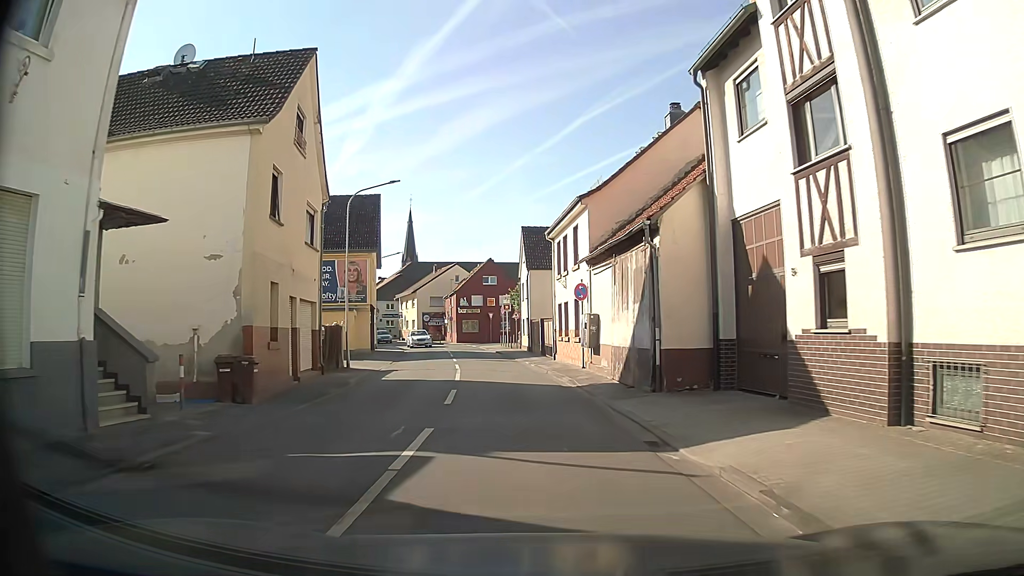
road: tertiary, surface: asphalt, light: Day
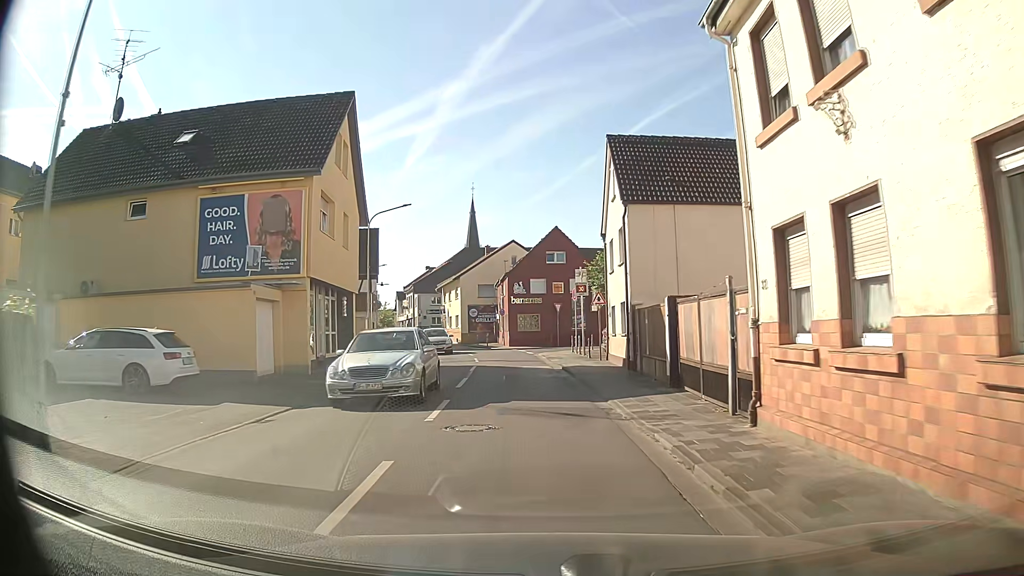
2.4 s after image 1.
(-1.1, +21.0) m; -6°
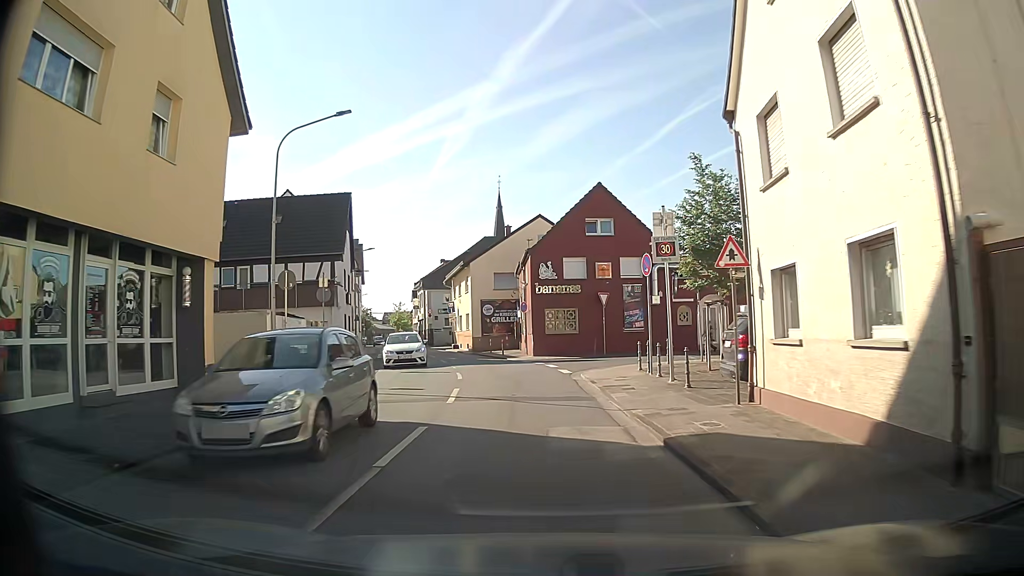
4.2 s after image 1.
(-0.4, +15.5) m; -3°
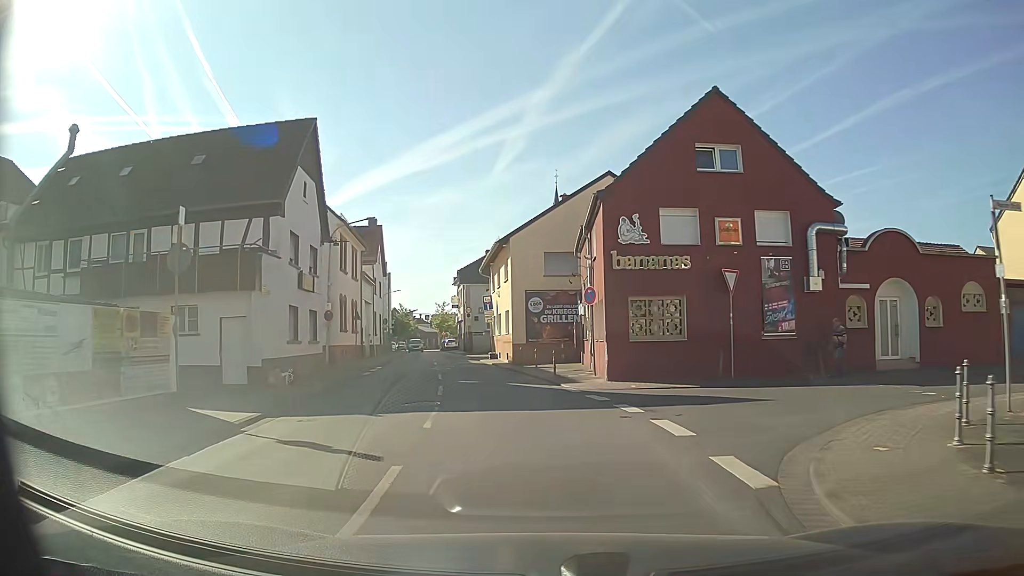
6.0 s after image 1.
(-0.5, +14.8) m; -4°
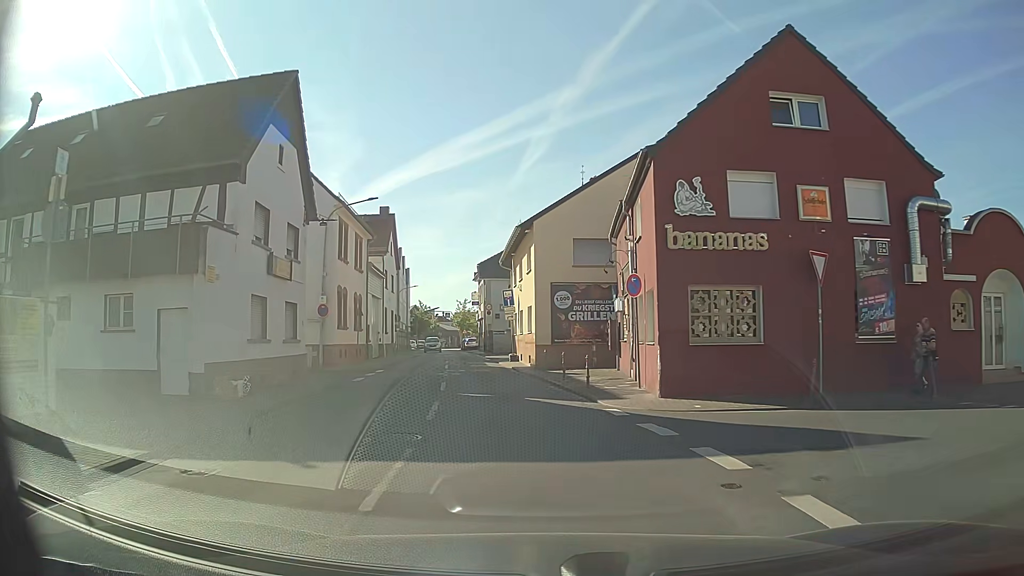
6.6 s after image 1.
(-0.1, +4.8) m; -4°
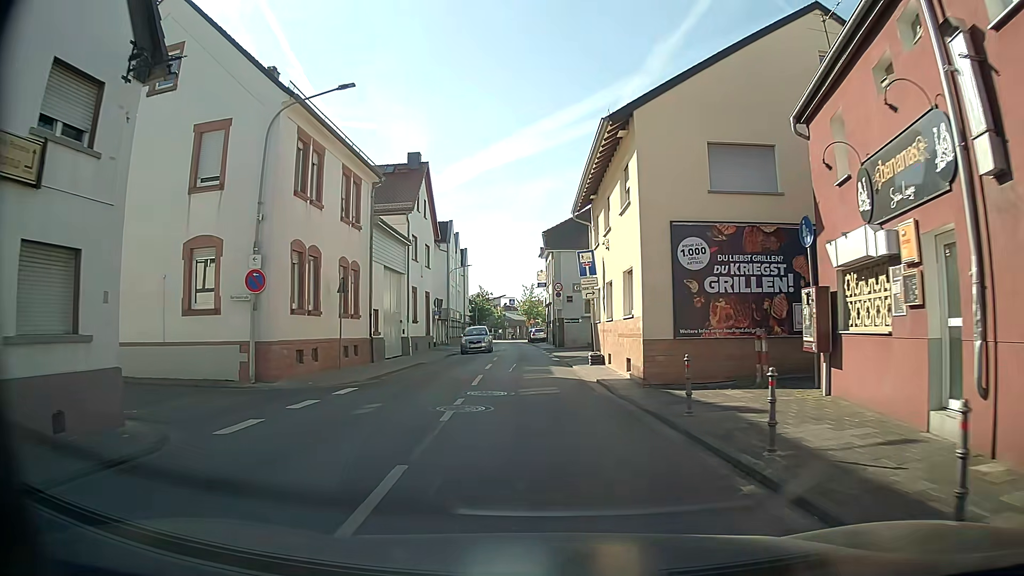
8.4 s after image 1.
(-0.5, +13.8) m; -5°
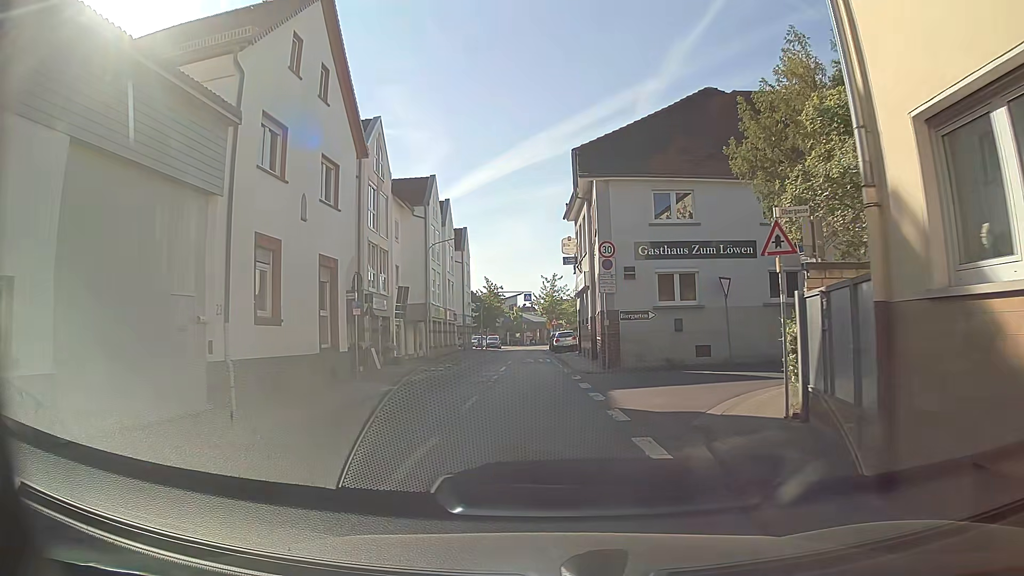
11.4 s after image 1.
(-0.5, +21.8) m; -2°
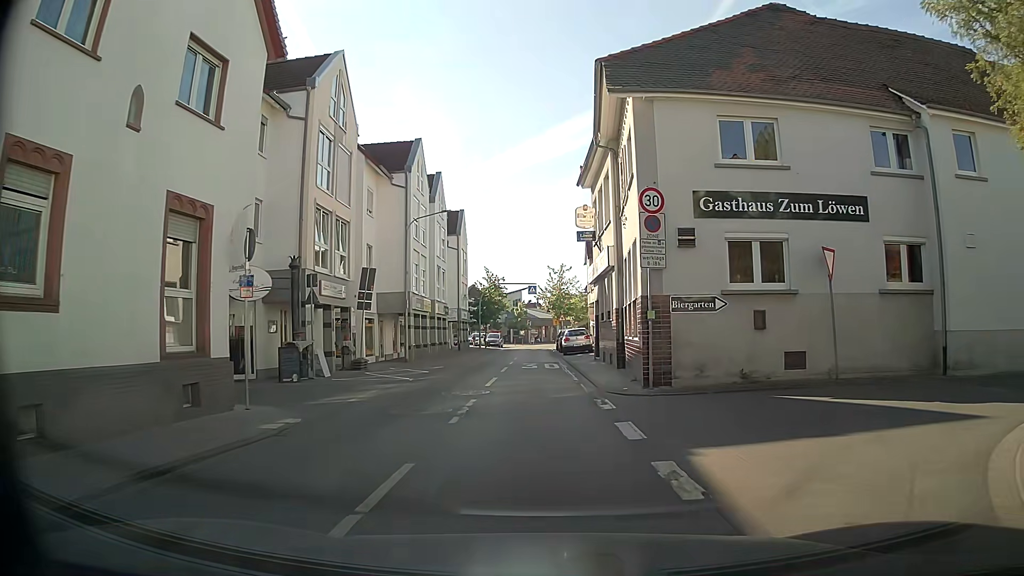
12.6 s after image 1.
(-0.1, +8.0) m; -1°
